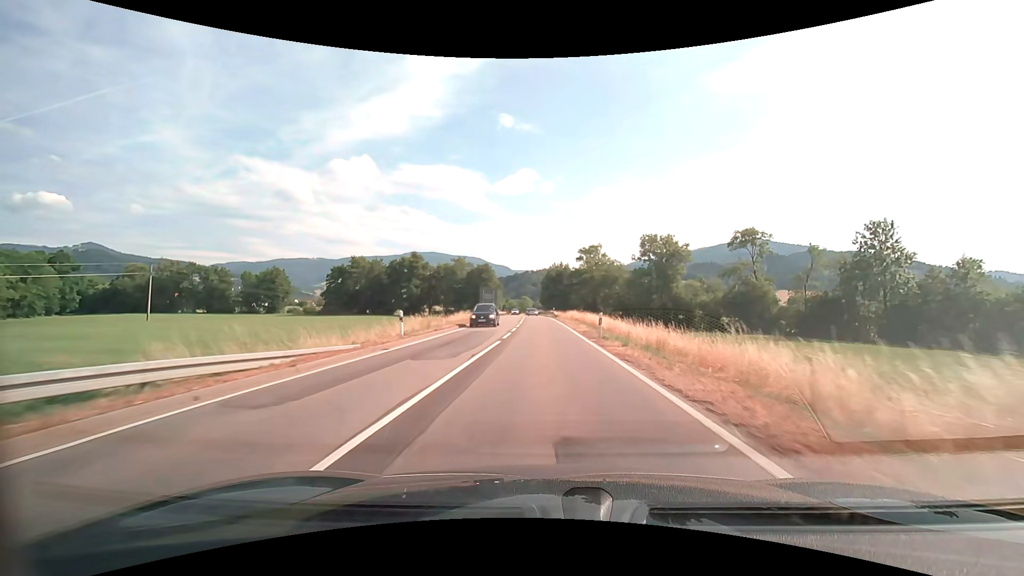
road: secondary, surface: asphalt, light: Day
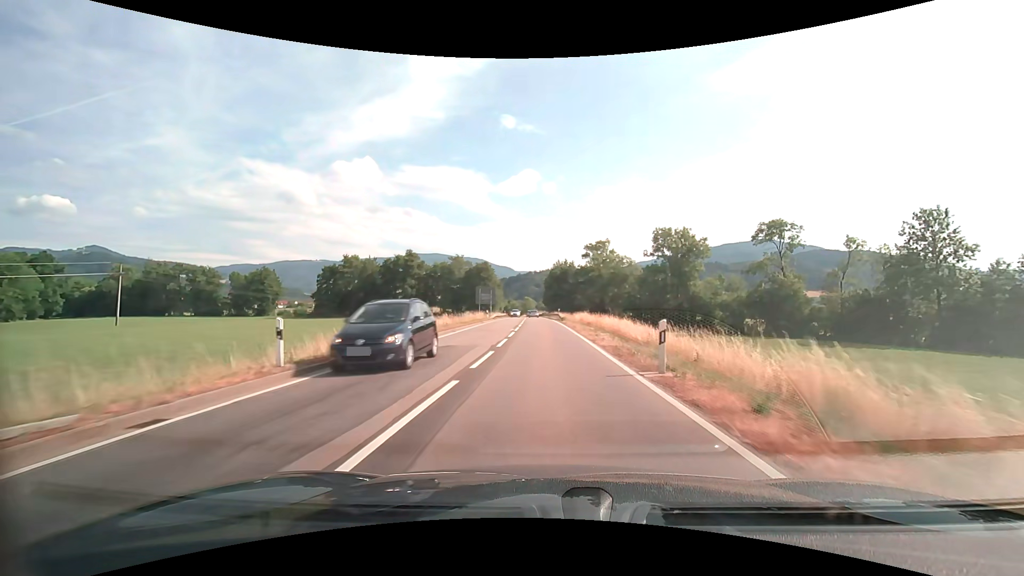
(0.0, +9.9) m; 0°
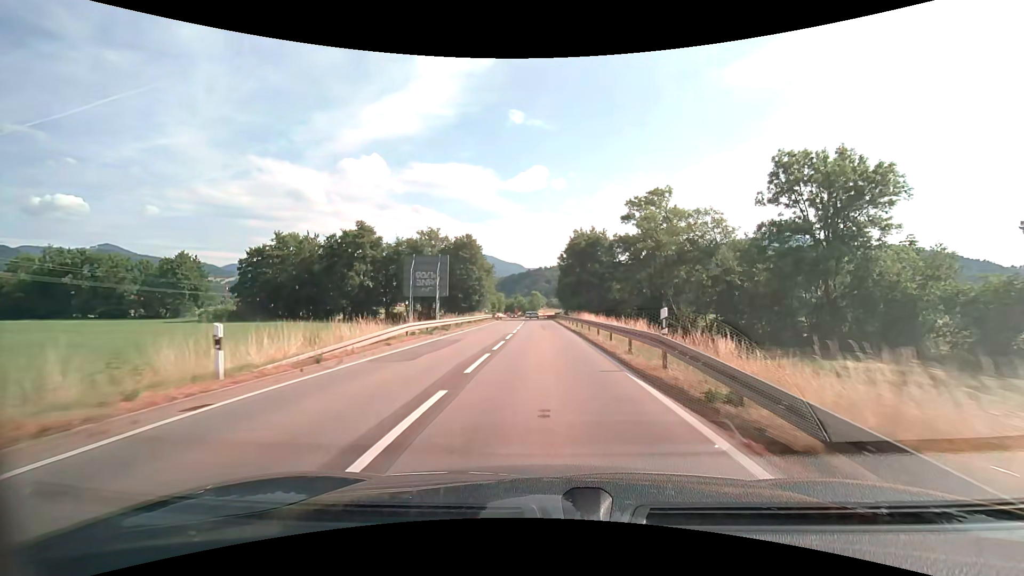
(-0.6, +49.5) m; -1°
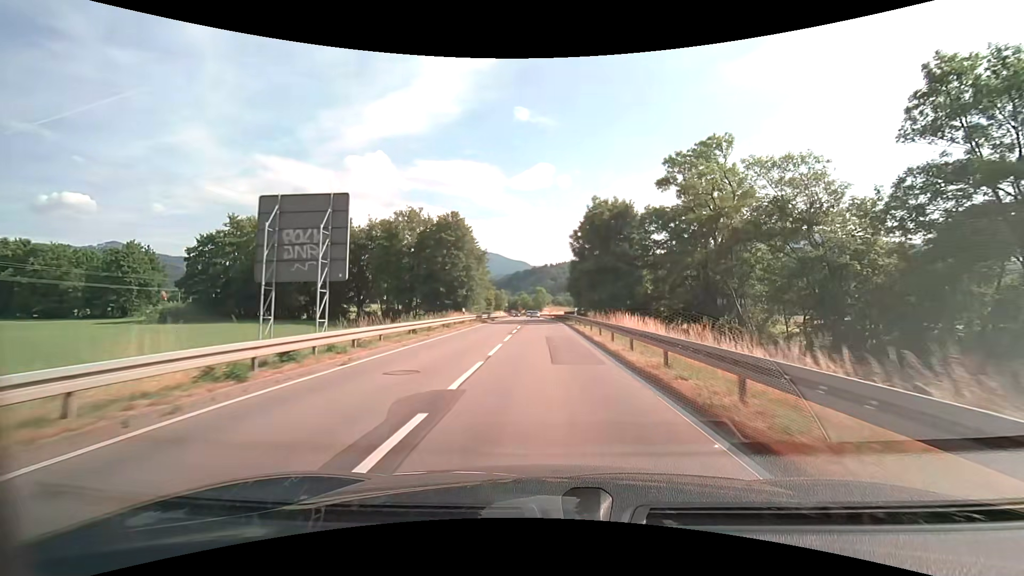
(-0.2, +20.1) m; -1°
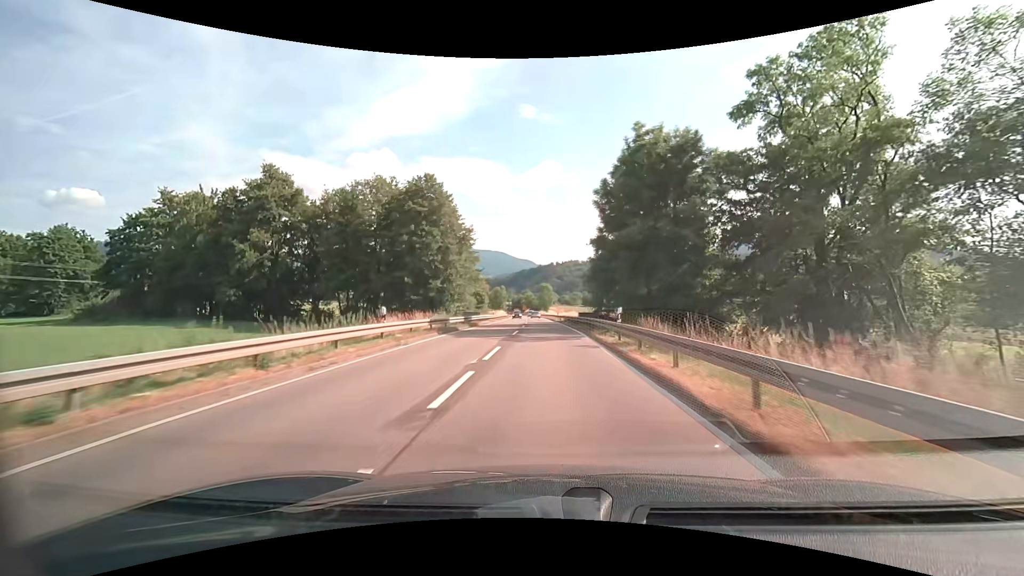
(-0.1, +20.2) m; 0°
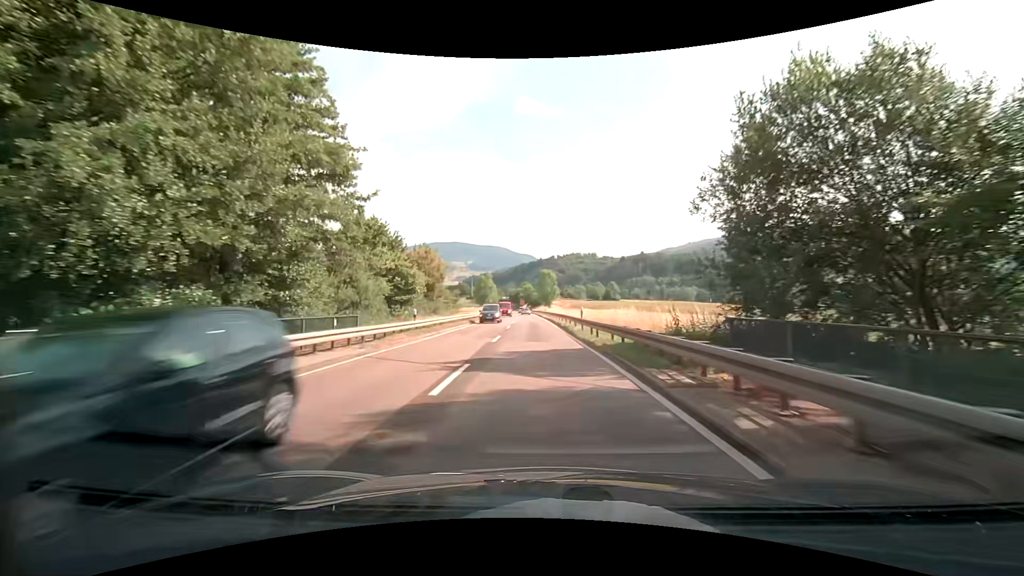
(-0.1, +40.8) m; 0°
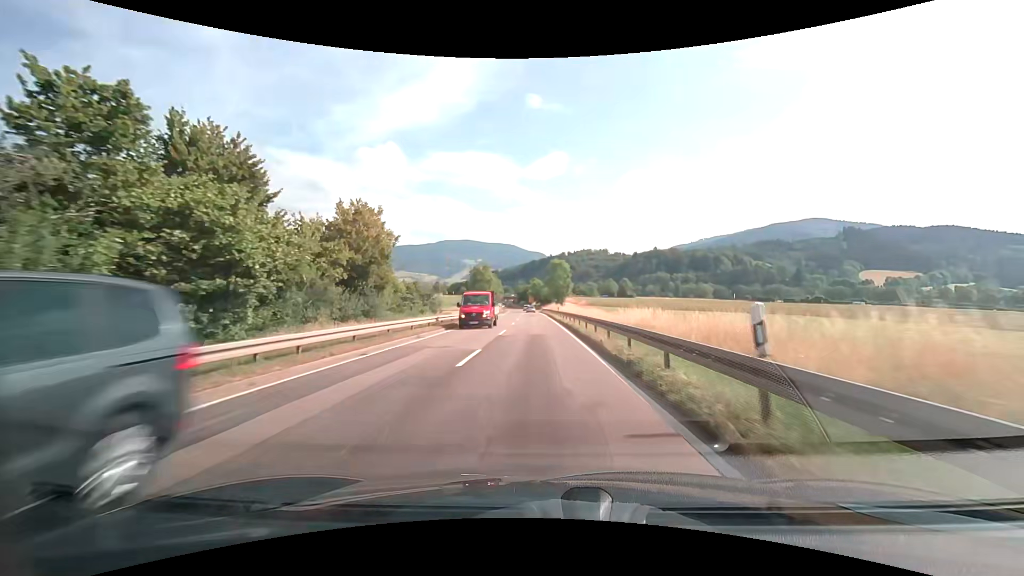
(-0.1, +20.6) m; -1°
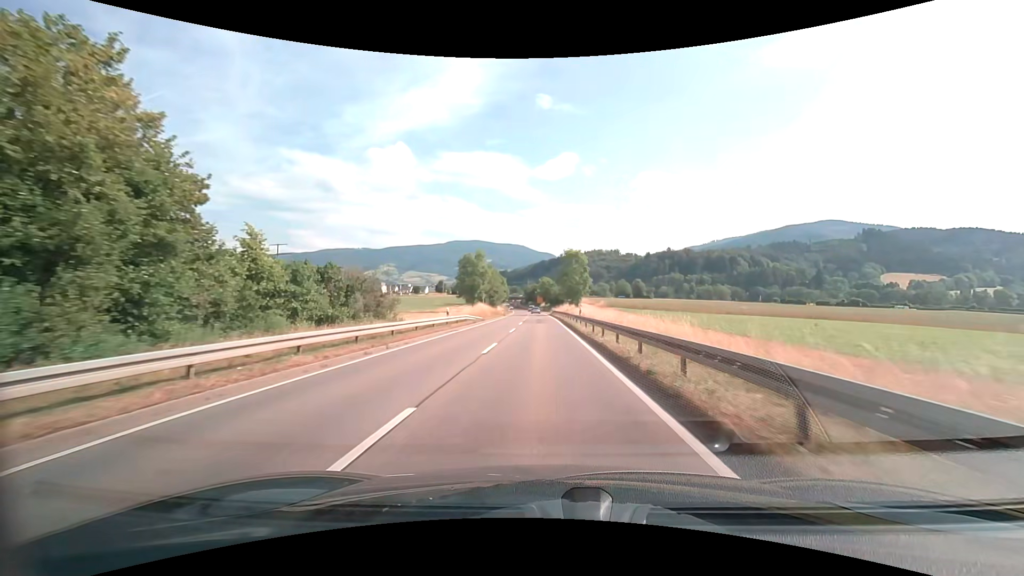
(-0.3, +20.5) m; -1°
(0, +10) (0, +20) (0, +30) (-1, +40) (-1, +50) (-1, +60) (-1, +70) (-1, +80) (-1, +90) (-2, +100) m
